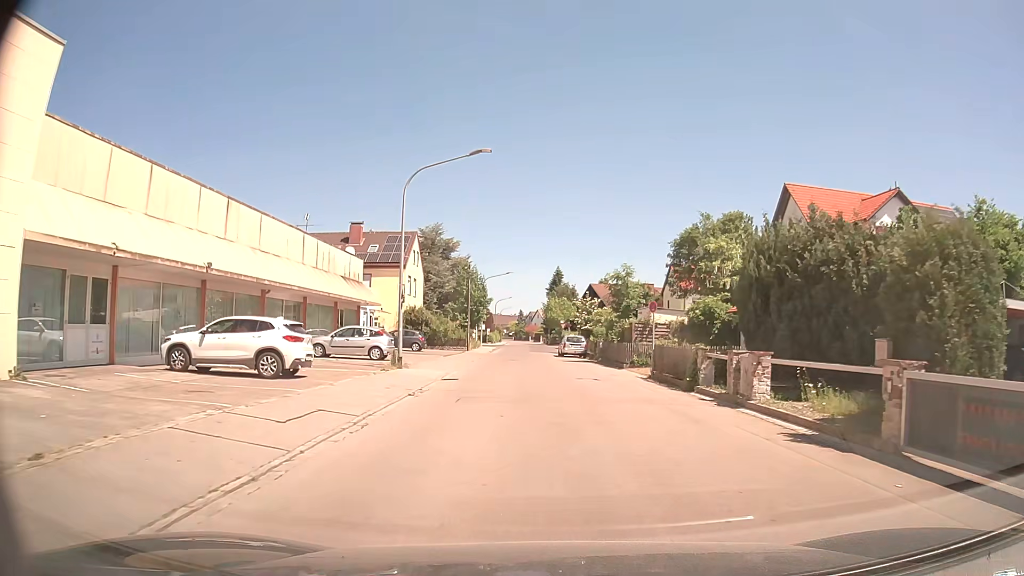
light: Day
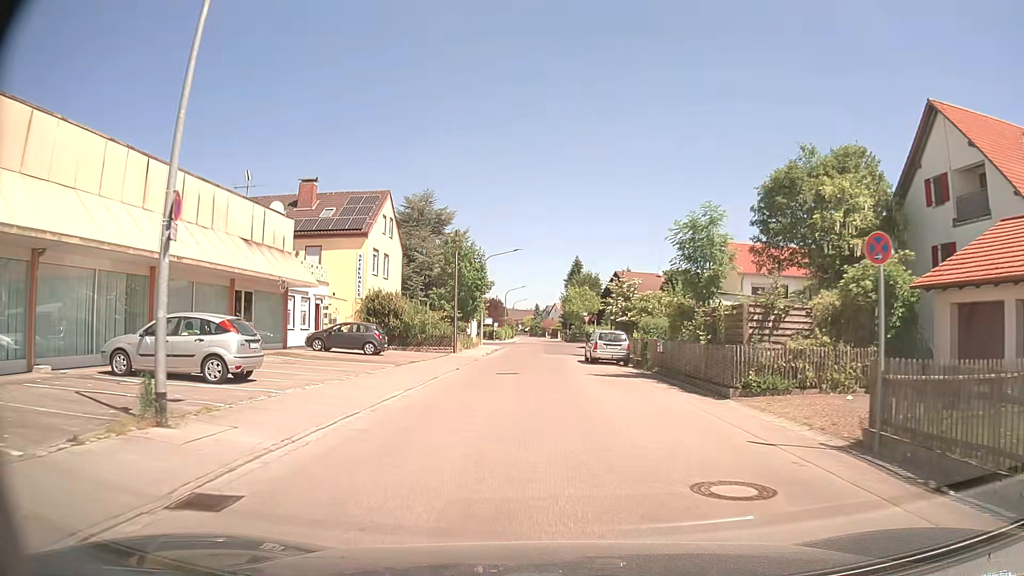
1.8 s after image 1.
(-0.1, +16.1) m; -1°
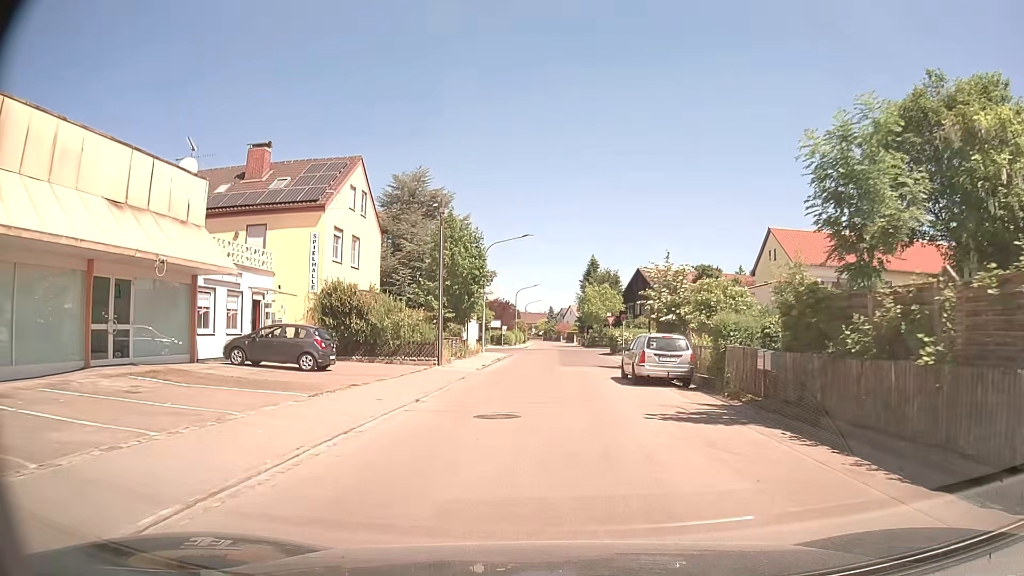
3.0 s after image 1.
(-0.2, +10.1) m; -2°
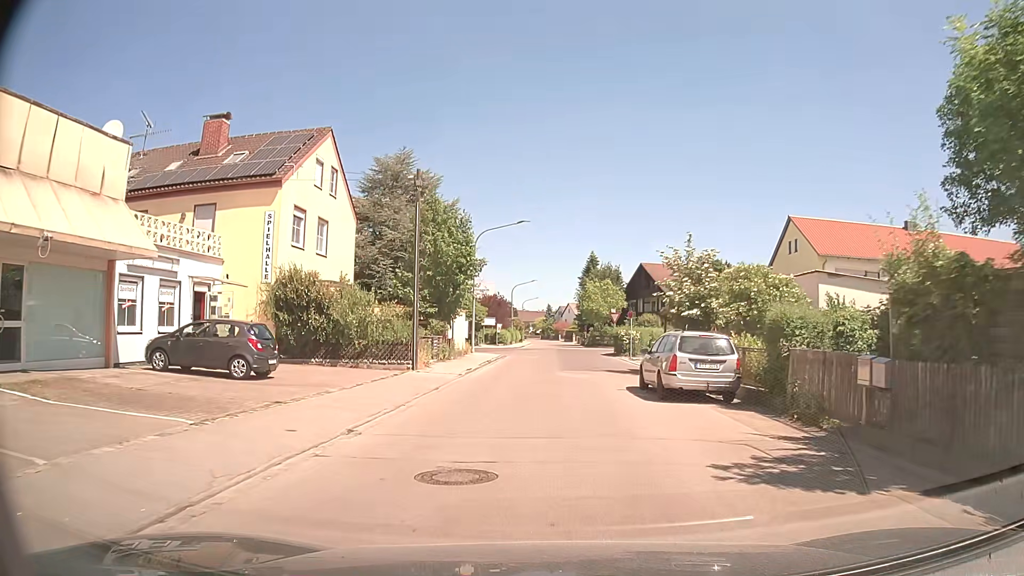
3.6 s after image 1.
(0.0, +4.8) m; 0°
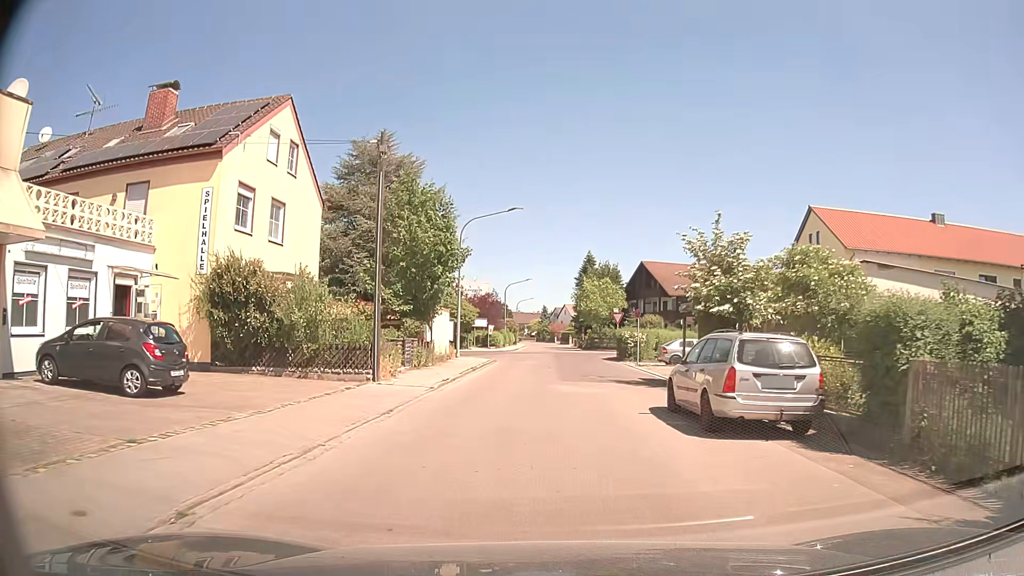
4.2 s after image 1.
(0.0, +4.7) m; 0°
